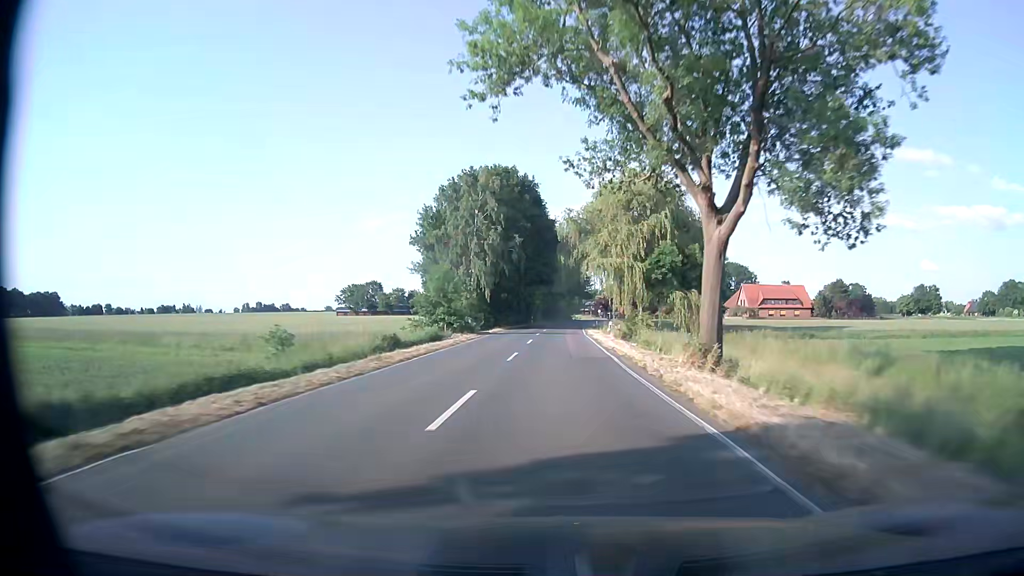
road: secondary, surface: asphalt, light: Day
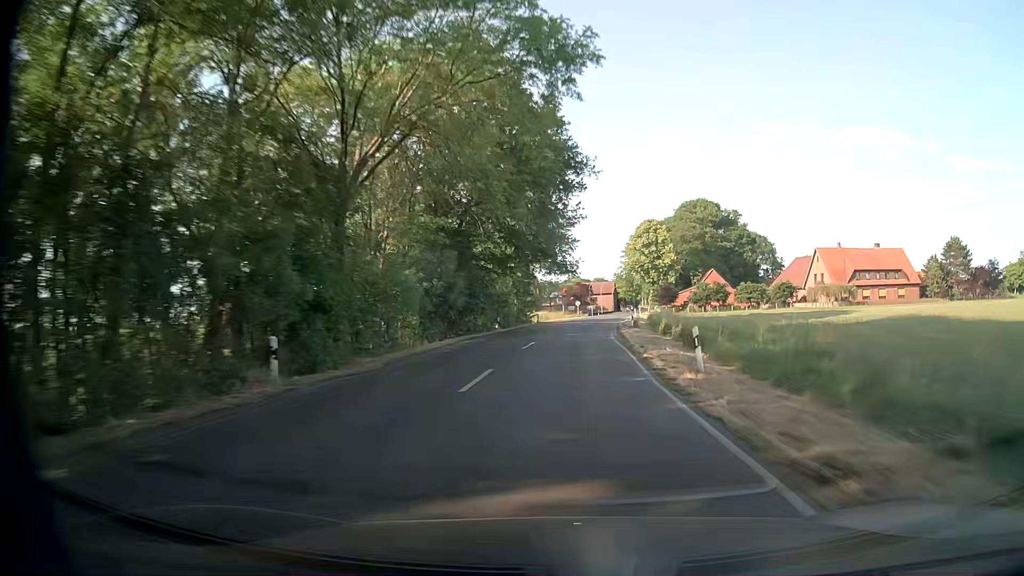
(+1.9, +78.7) m; +4°
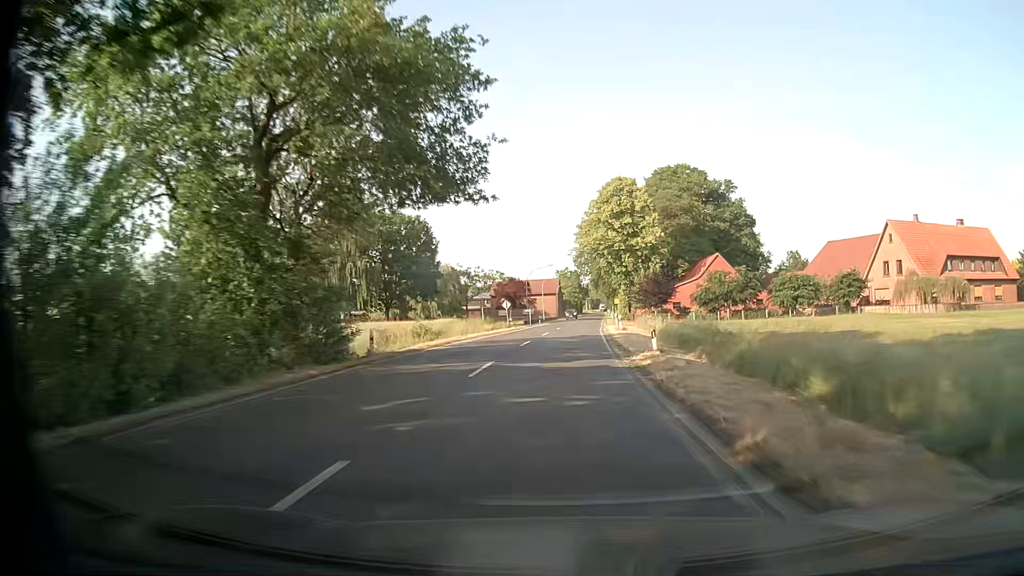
(+1.7, +43.6) m; +5°
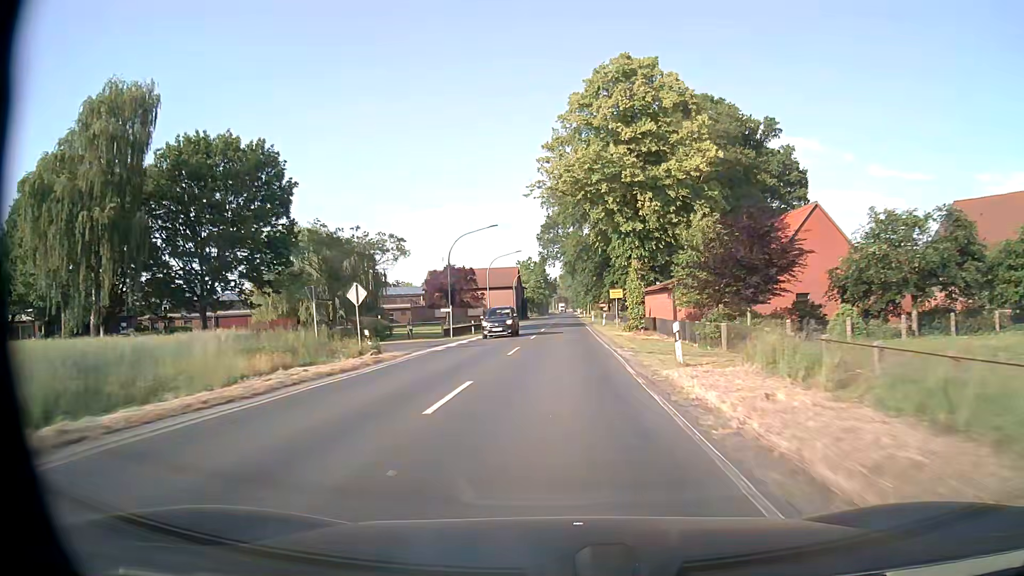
(+1.3, +39.7) m; +3°
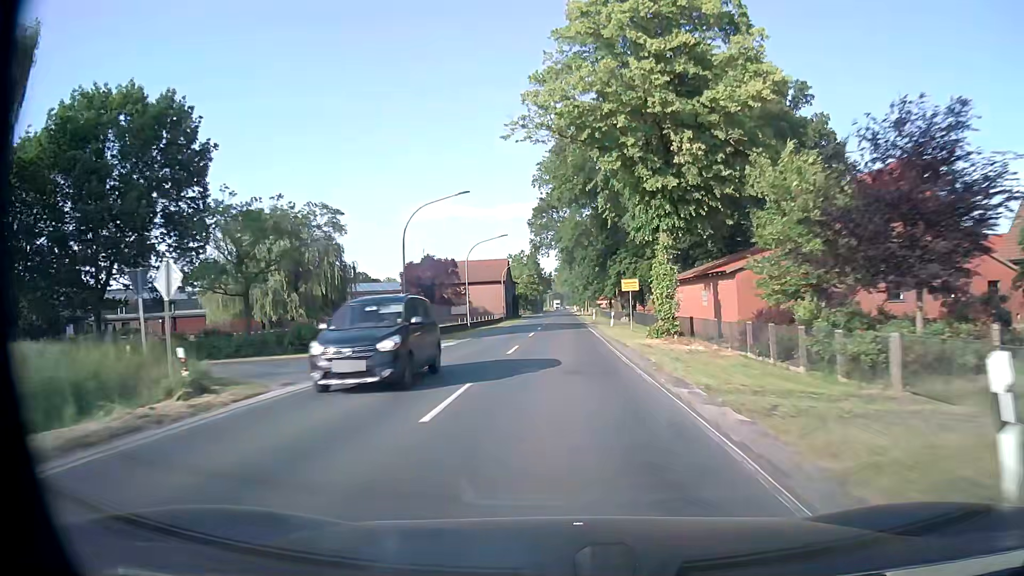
(0.0, +12.4) m; +1°
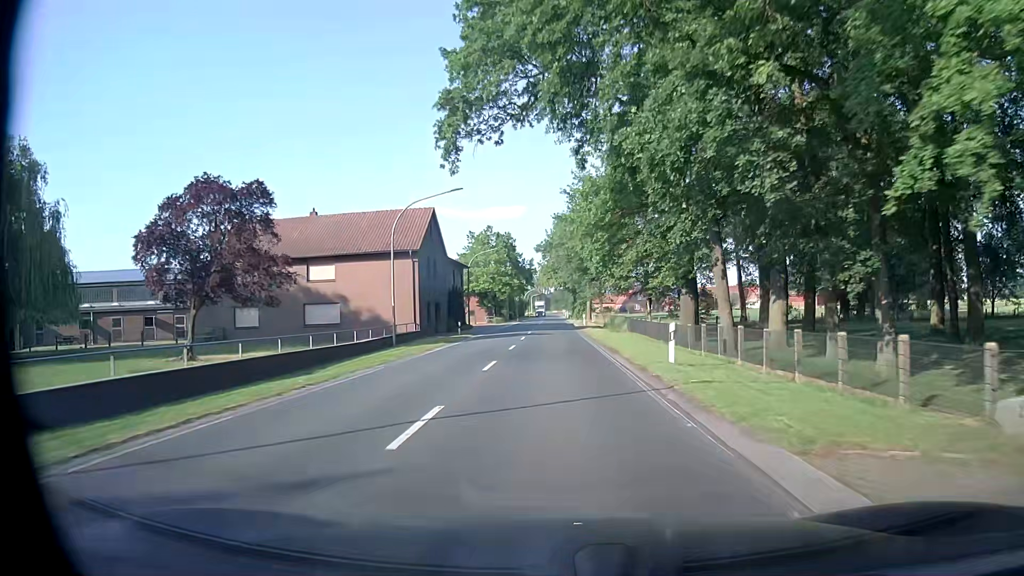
(+0.2, +51.7) m; +1°
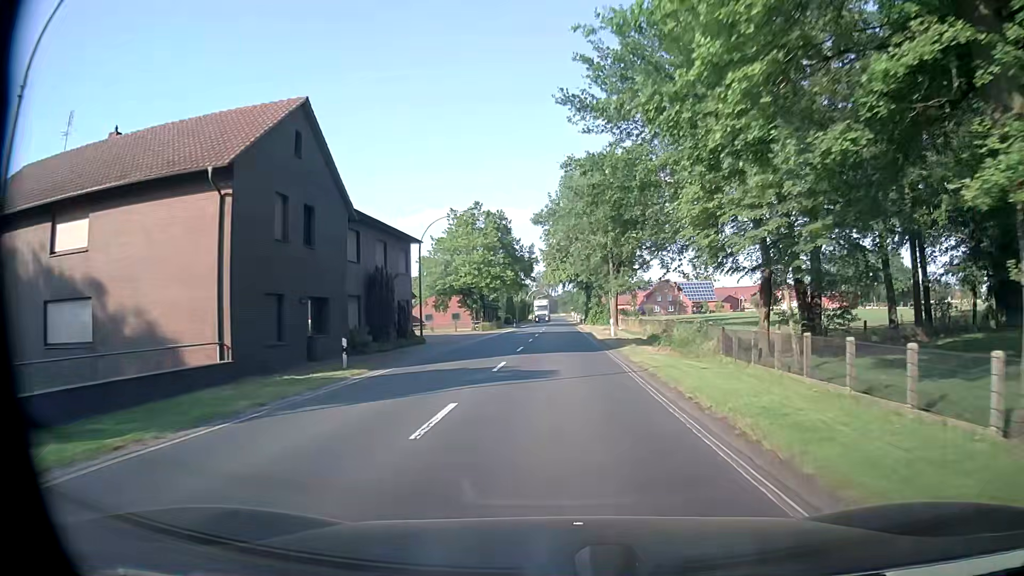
(-0.1, +25.6) m; -1°
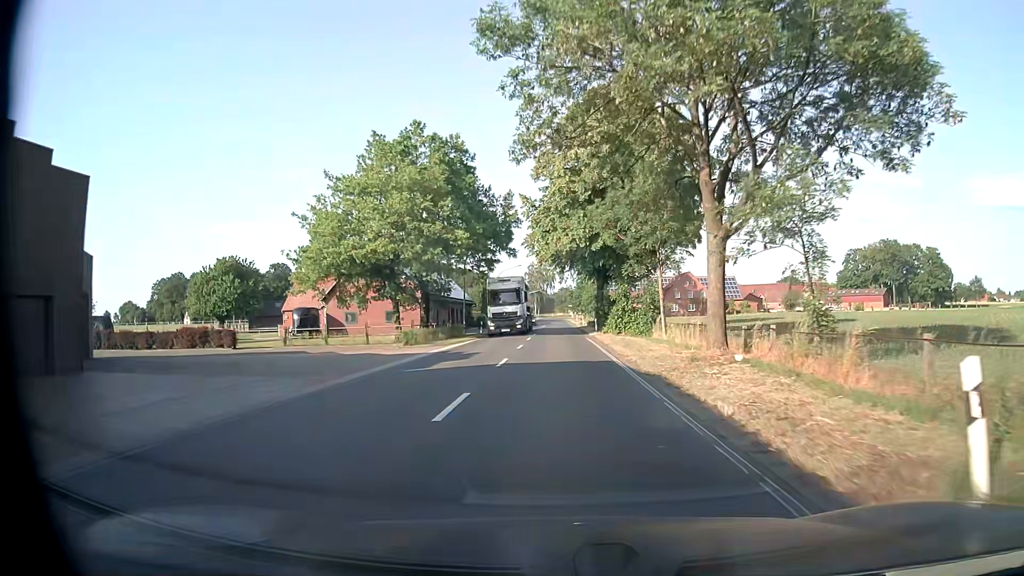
(+0.1, +34.1) m; +1°
(0, +10) (0, +20) (0, +30) (0, +40) (0, +50) (0, +60) (-1, +70) (-1, +80) (-1, +90) (-1, +100) m
